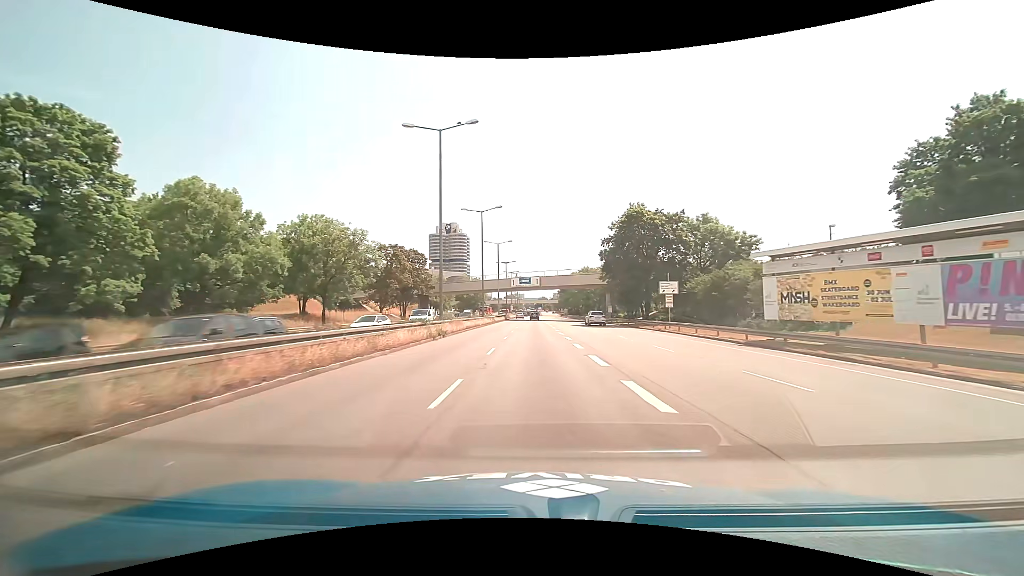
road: trunk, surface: asphalt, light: Day
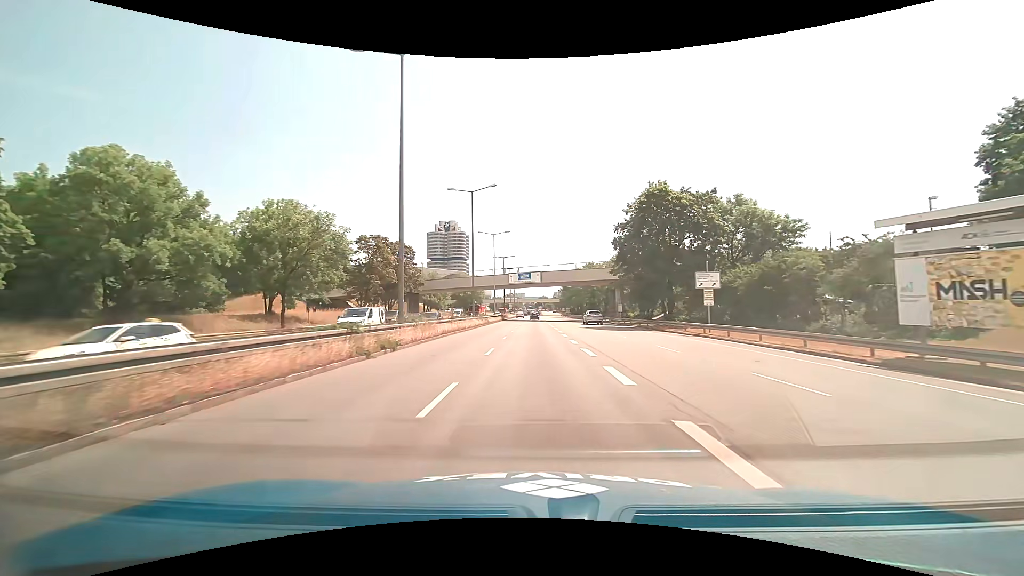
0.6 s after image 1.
(0.0, +9.6) m; 0°
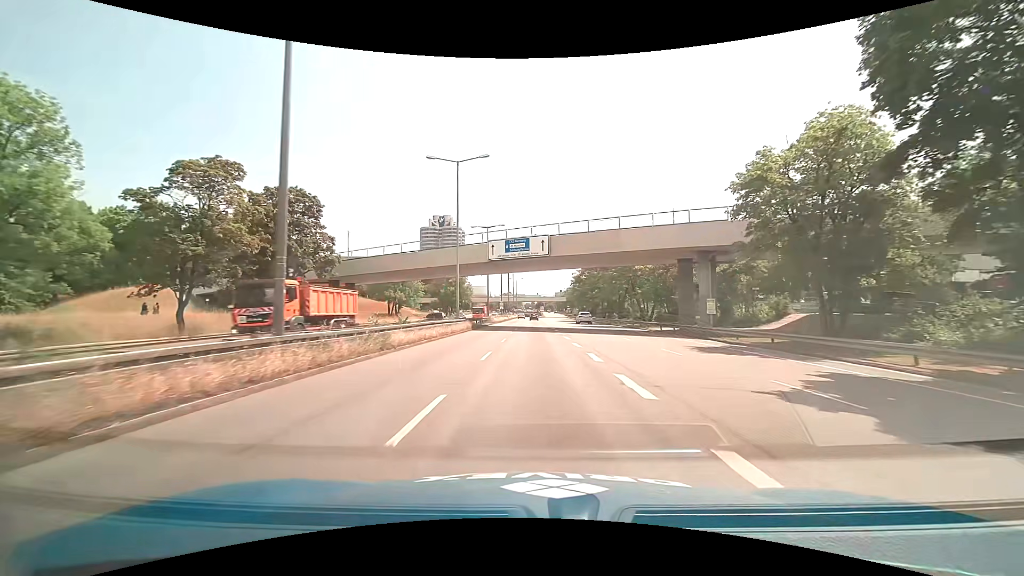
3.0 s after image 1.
(0.0, +37.3) m; 0°
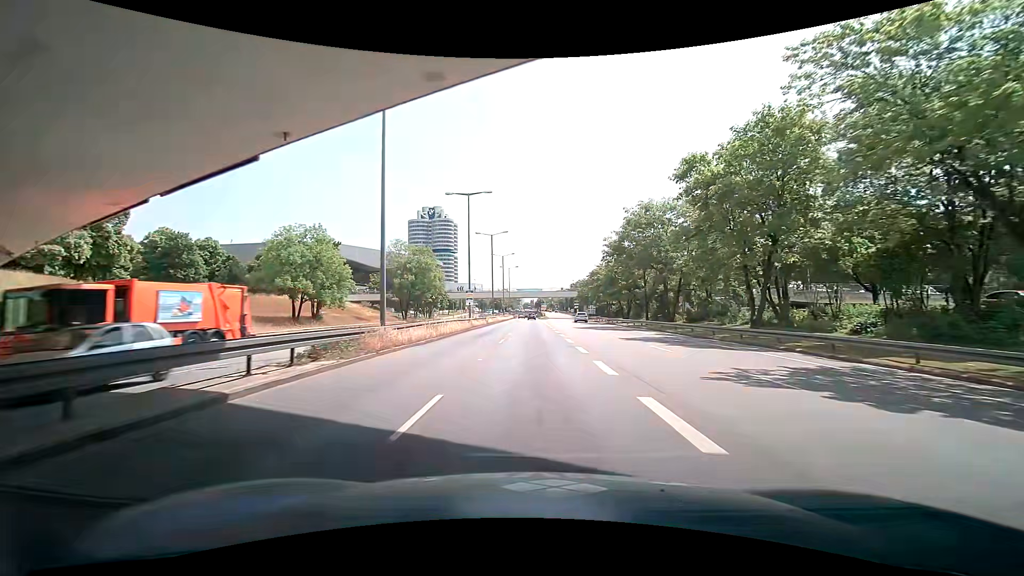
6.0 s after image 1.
(0.0, +45.0) m; +1°
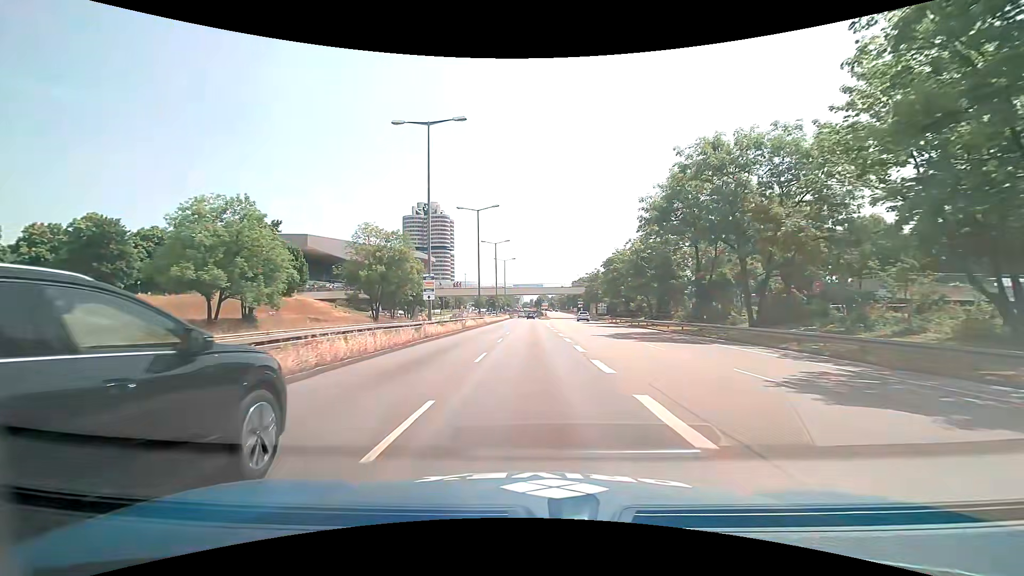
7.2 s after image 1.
(-0.1, +17.9) m; 0°
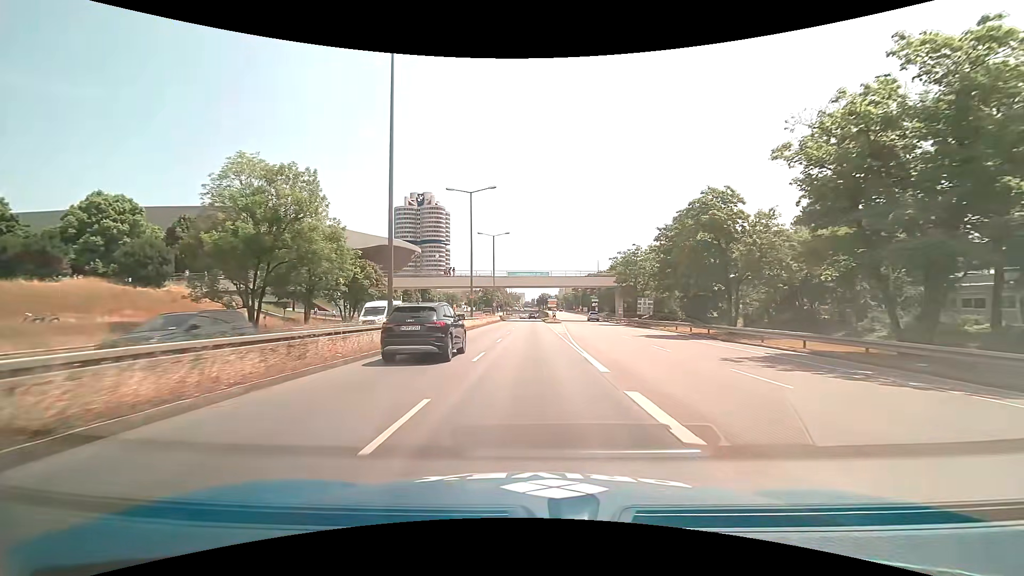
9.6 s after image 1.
(-0.2, +35.9) m; 0°
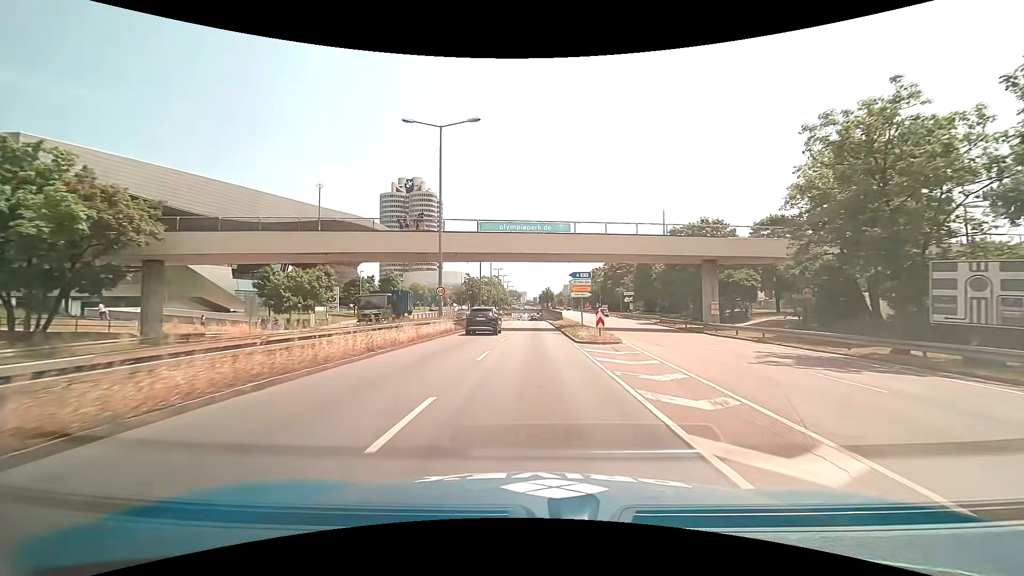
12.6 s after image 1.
(-0.2, +44.9) m; 0°
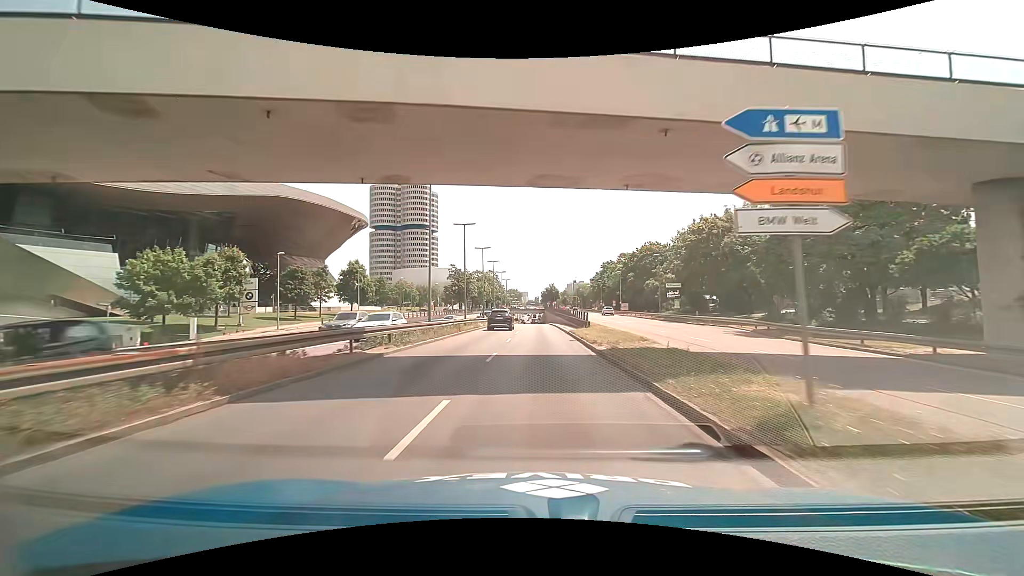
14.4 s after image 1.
(-0.1, +27.0) m; 0°
(0, +10) (0, +20) (0, +30) (0, +40) (+1, +50) (+1, +60) (+1, +70) (+1, +80) (+1, +90) (+1, +100) m
